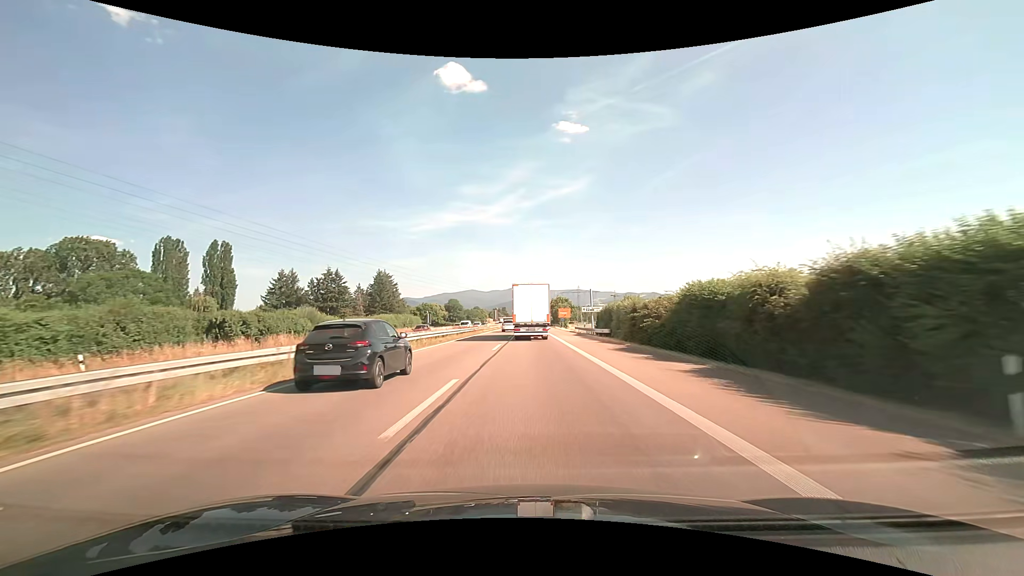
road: trunk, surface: asphalt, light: Day
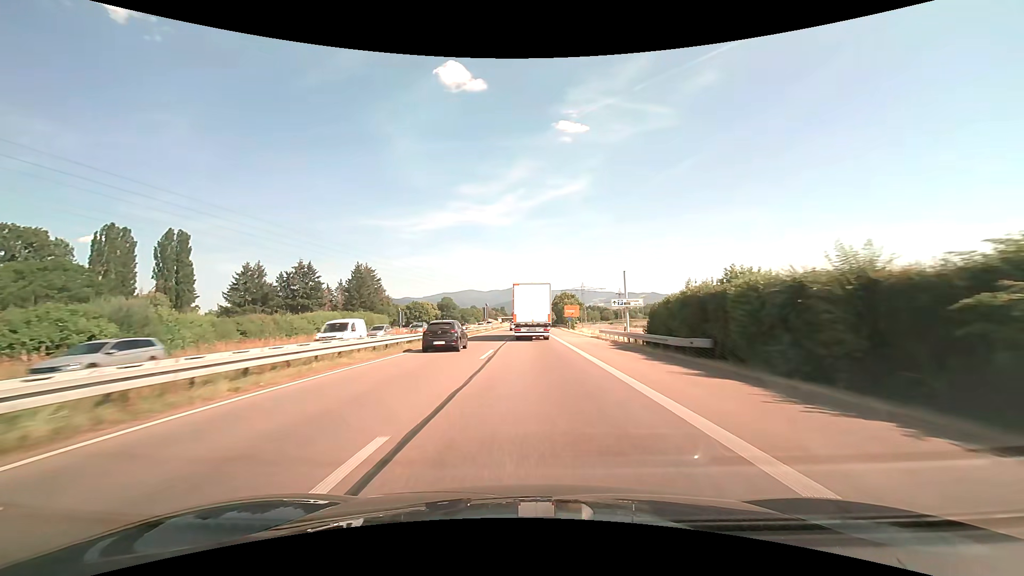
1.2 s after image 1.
(0.0, +23.8) m; 0°
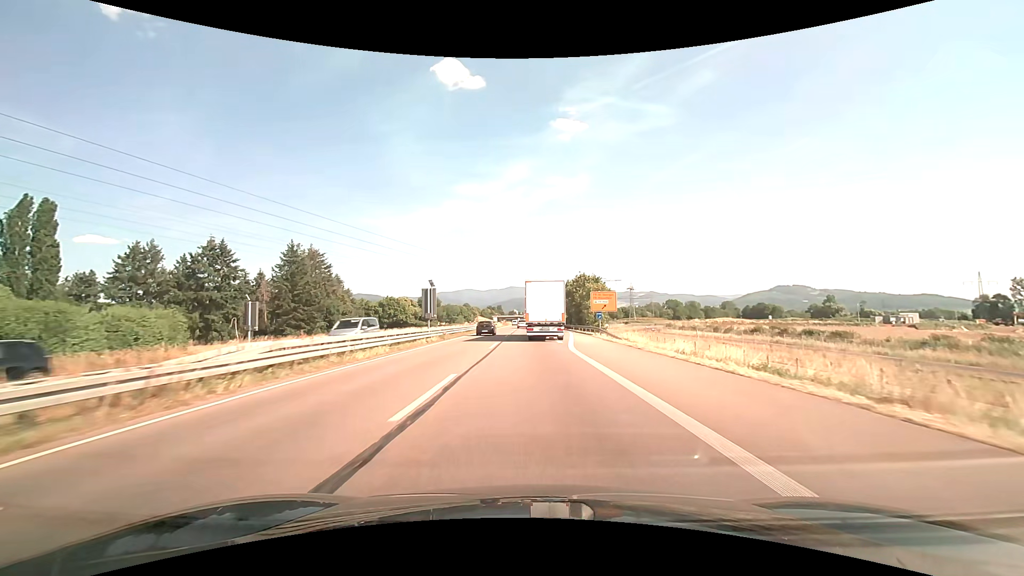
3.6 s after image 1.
(0.0, +47.5) m; 0°
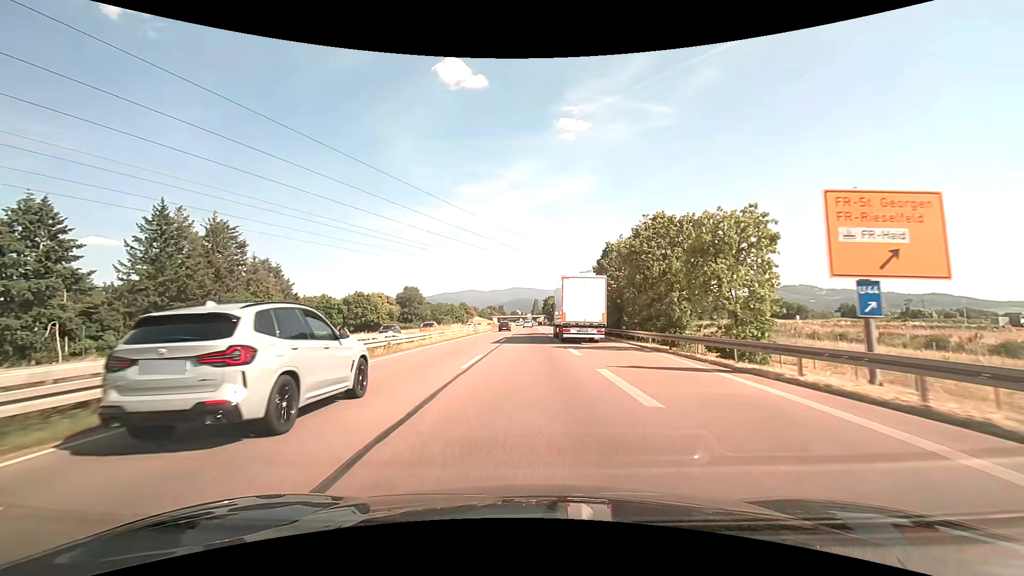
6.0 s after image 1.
(+0.1, +46.5) m; 0°
